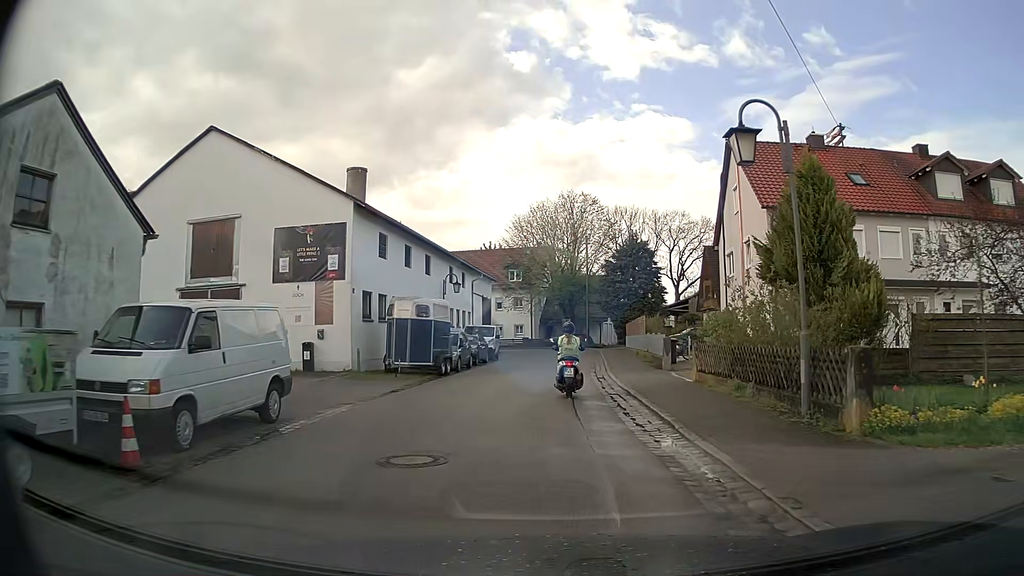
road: residential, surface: asphalt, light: Day
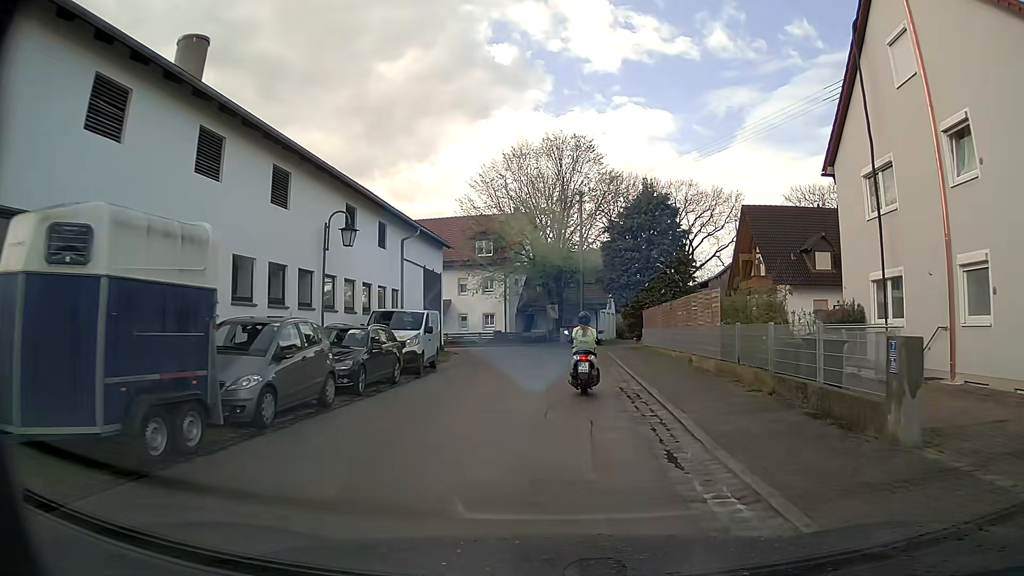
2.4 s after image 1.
(+0.1, +17.6) m; +1°
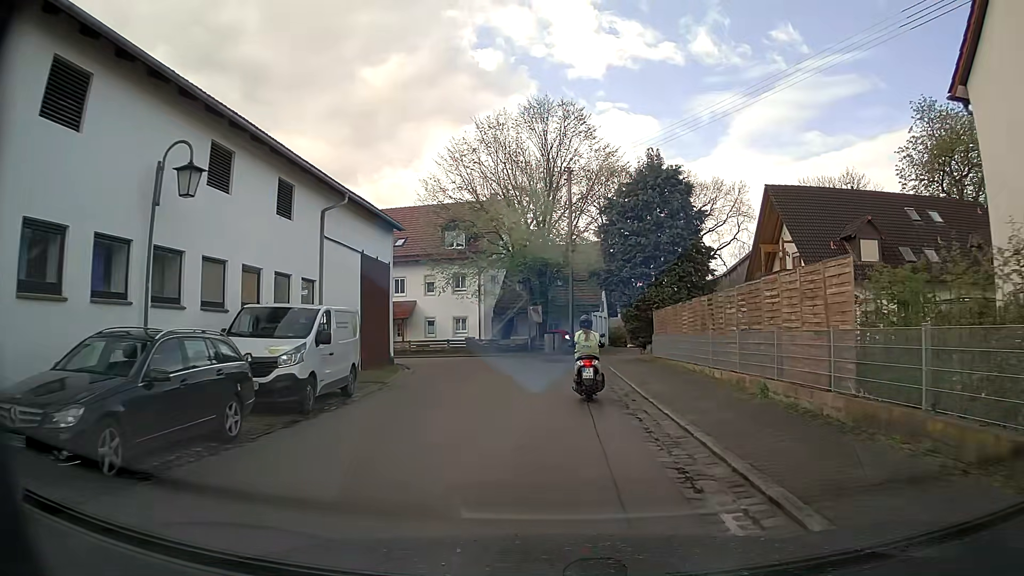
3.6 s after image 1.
(+0.2, +8.4) m; +2°
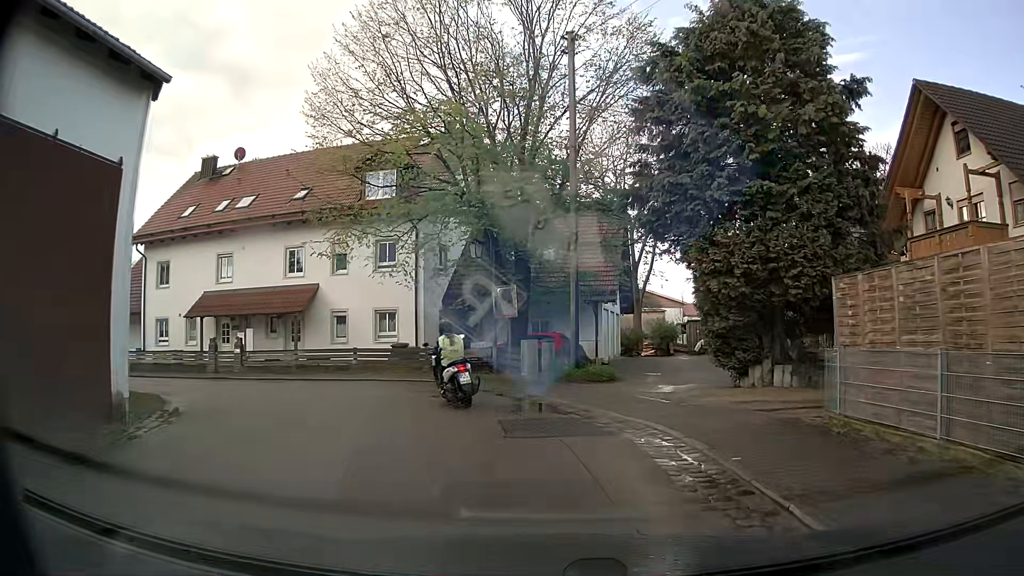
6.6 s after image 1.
(+0.1, +18.1) m; +1°
